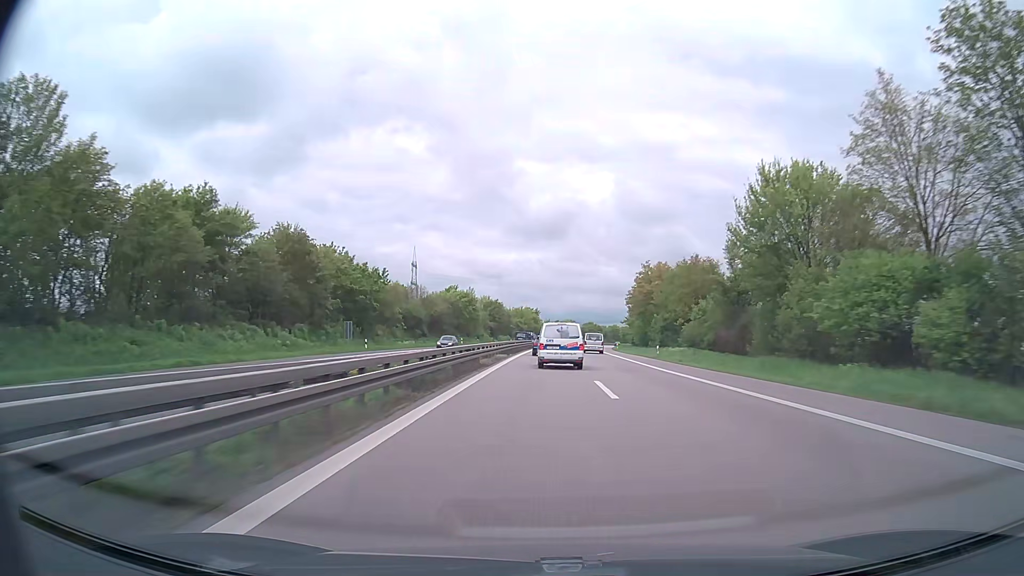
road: trunk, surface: asphalt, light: Day
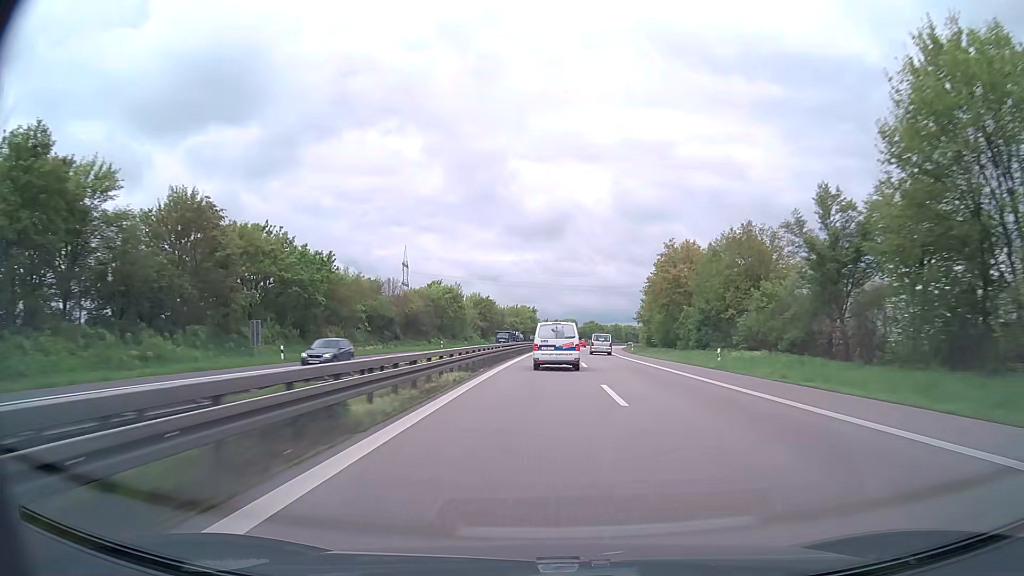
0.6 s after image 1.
(0.0, +19.4) m; 0°
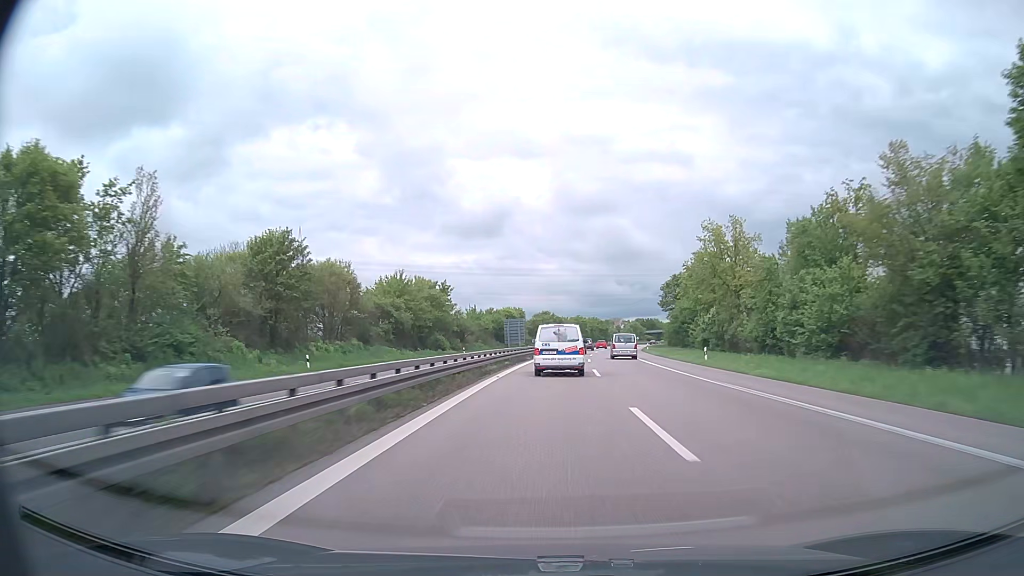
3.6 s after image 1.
(+3.1, +95.8) m; +5°
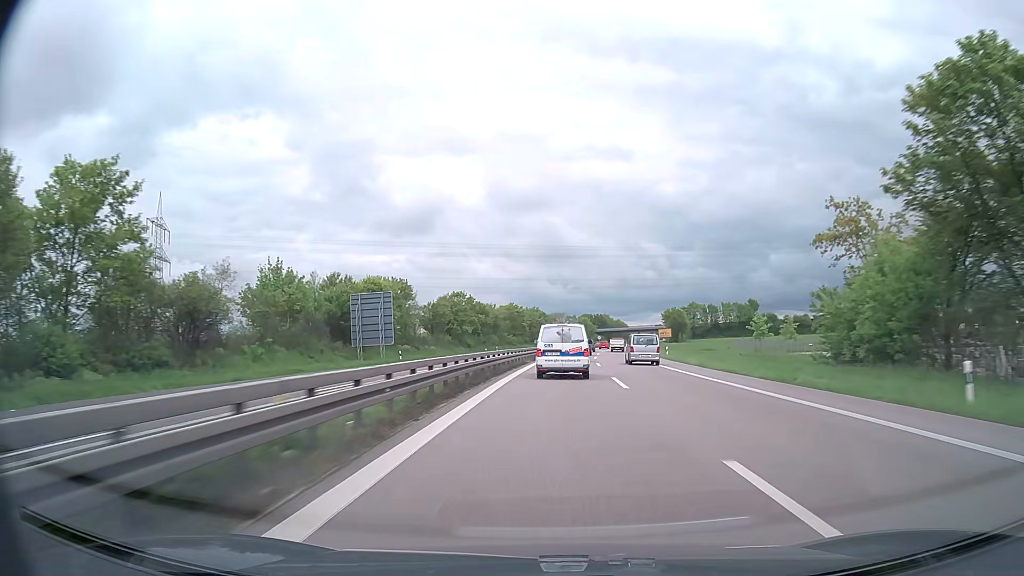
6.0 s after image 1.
(+3.5, +78.0) m; +6°
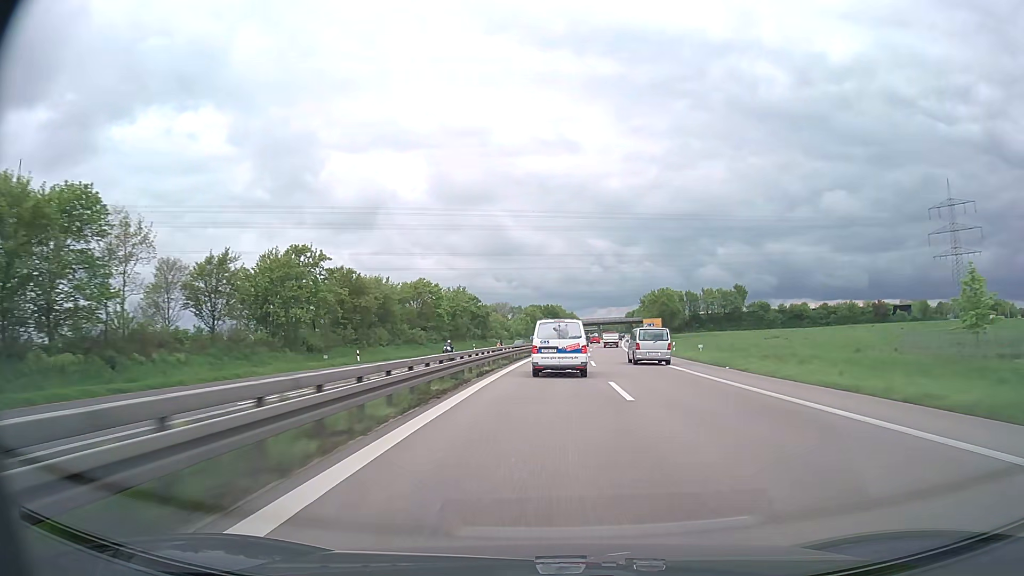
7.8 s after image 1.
(+2.5, +58.9) m; +4°
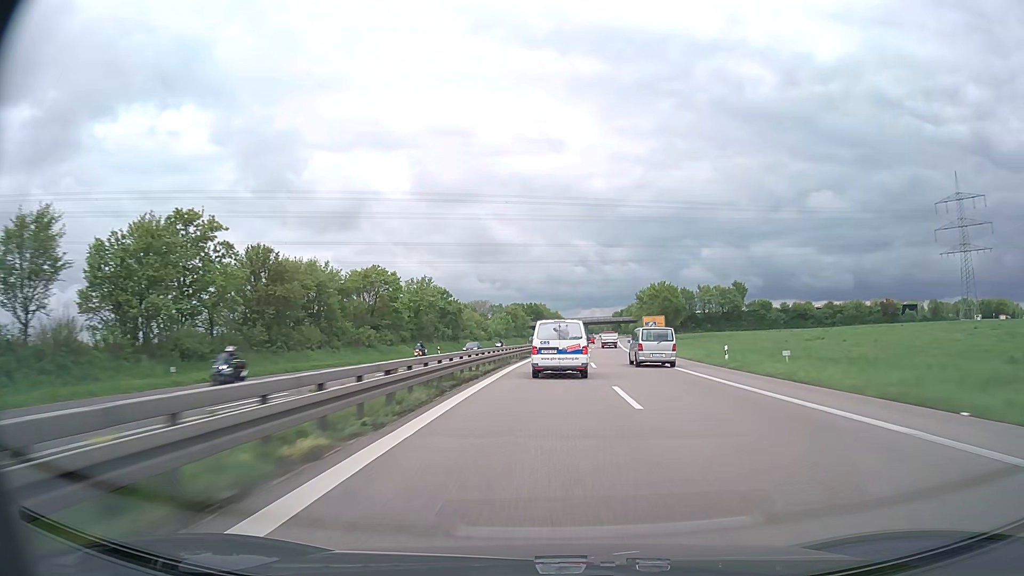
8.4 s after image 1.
(+0.2, +19.7) m; +1°
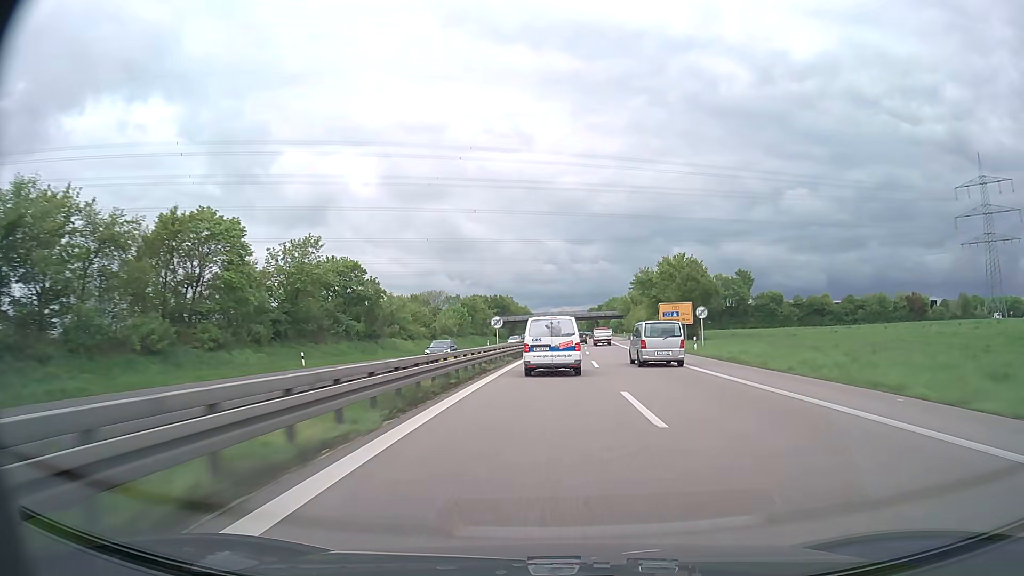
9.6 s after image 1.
(+1.0, +39.0) m; +3°
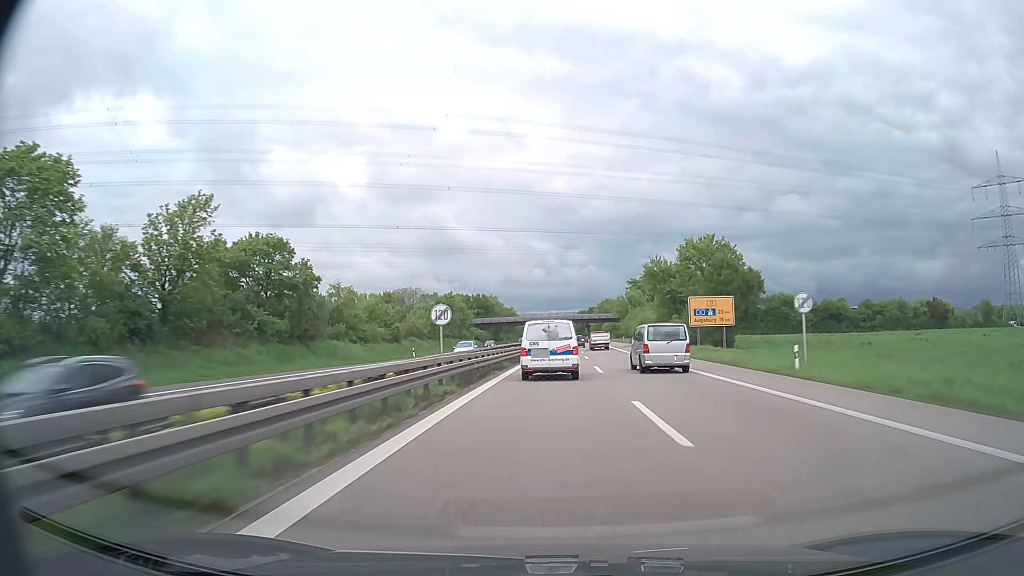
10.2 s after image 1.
(+0.2, +19.5) m; +1°
(0, +10) (0, +20) (0, +30) (+1, +40) (+1, +50) (+1, +60) (+2, +70) (+2, +80) (+3, +90) (+3, +100) m
